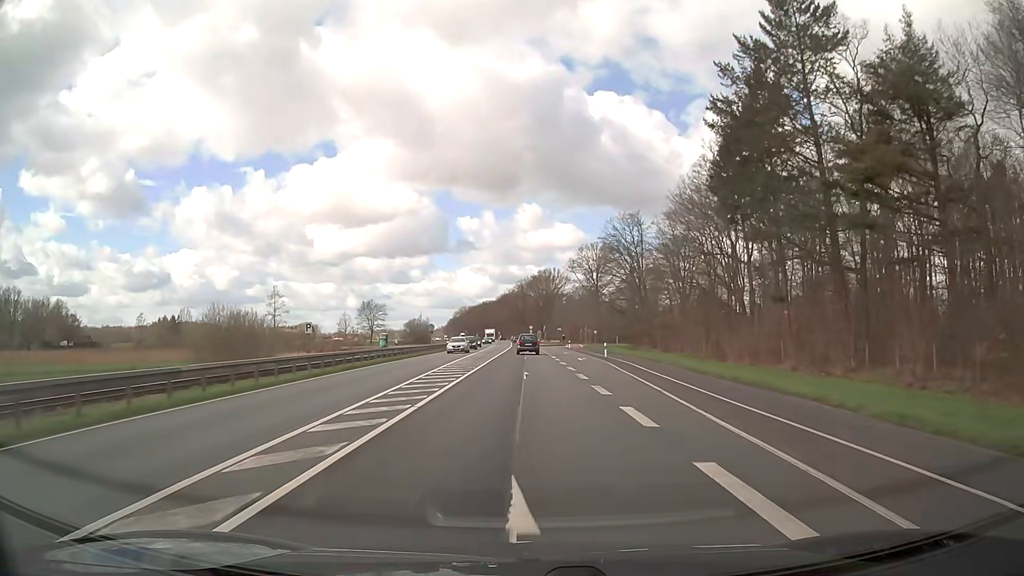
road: primary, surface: asphalt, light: Day
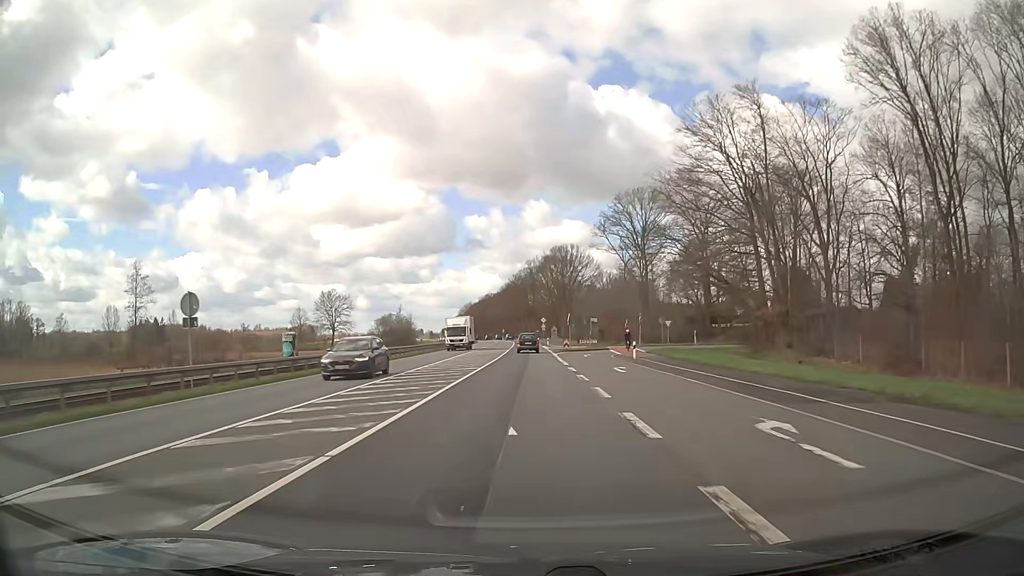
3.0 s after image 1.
(-0.2, +55.4) m; -1°
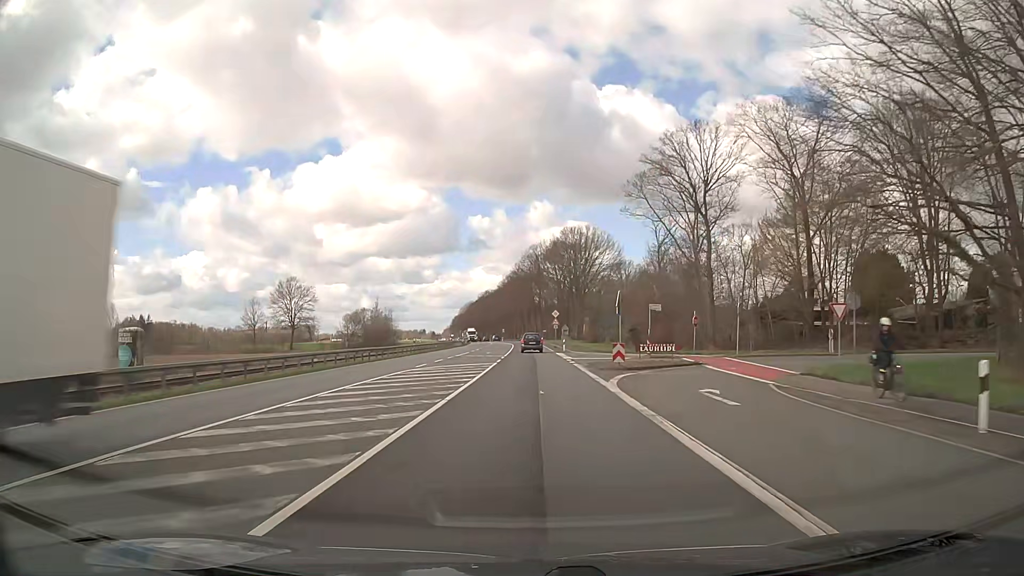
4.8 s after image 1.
(-0.1, +33.3) m; 0°
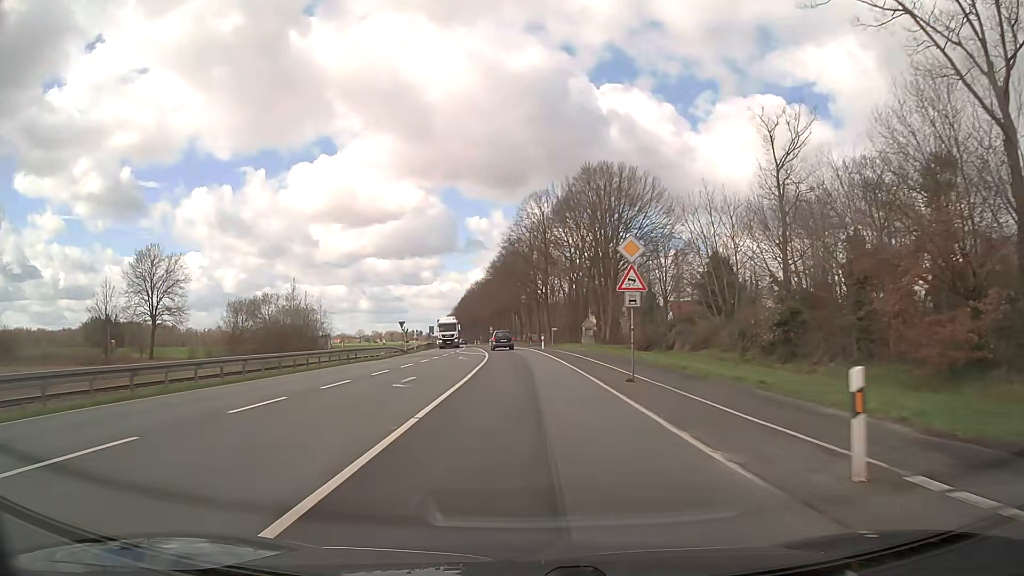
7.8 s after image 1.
(+0.3, +55.4) m; +1°
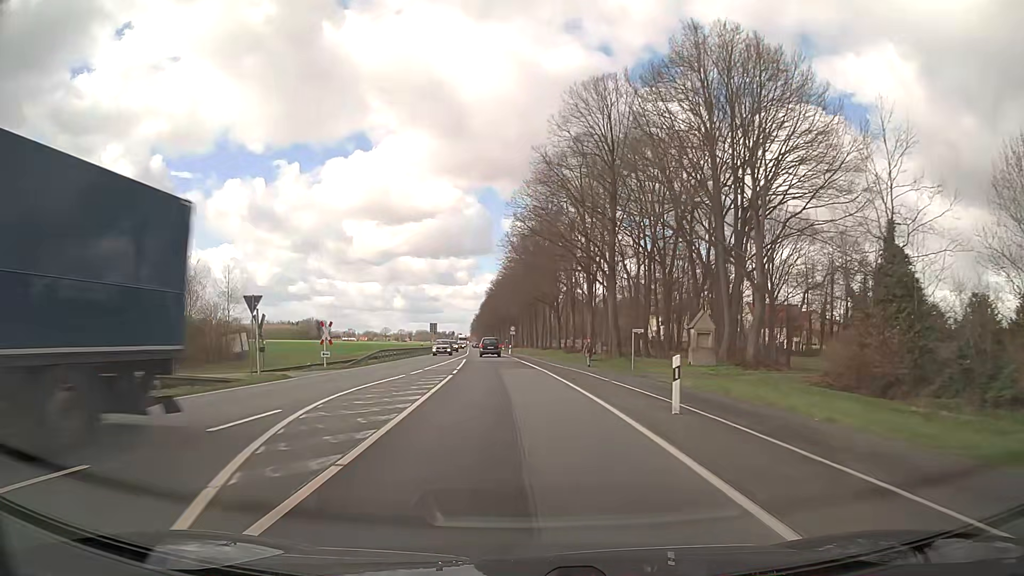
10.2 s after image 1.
(-1.0, +44.2) m; -3°
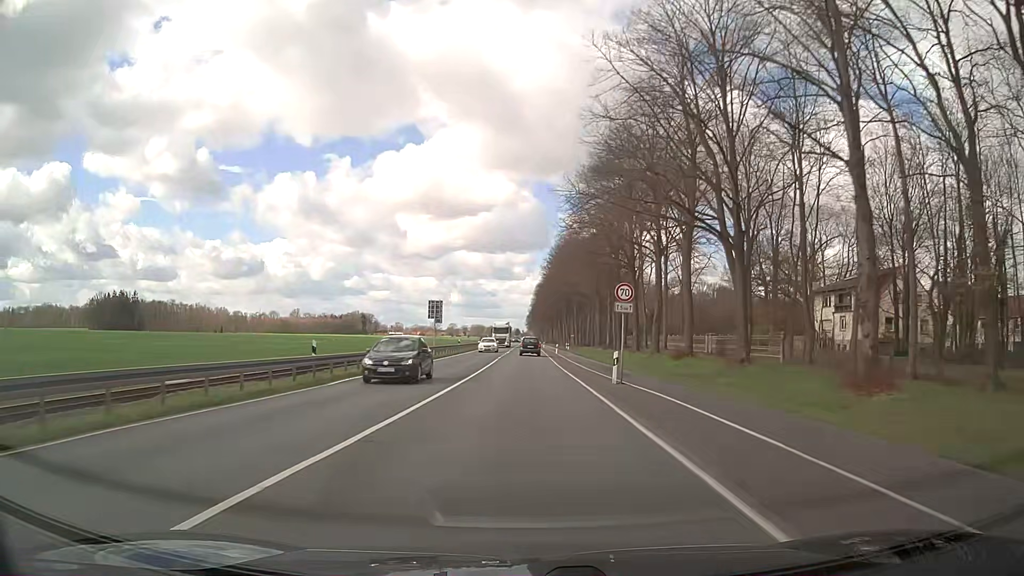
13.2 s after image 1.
(-2.8, +55.5) m; -5°
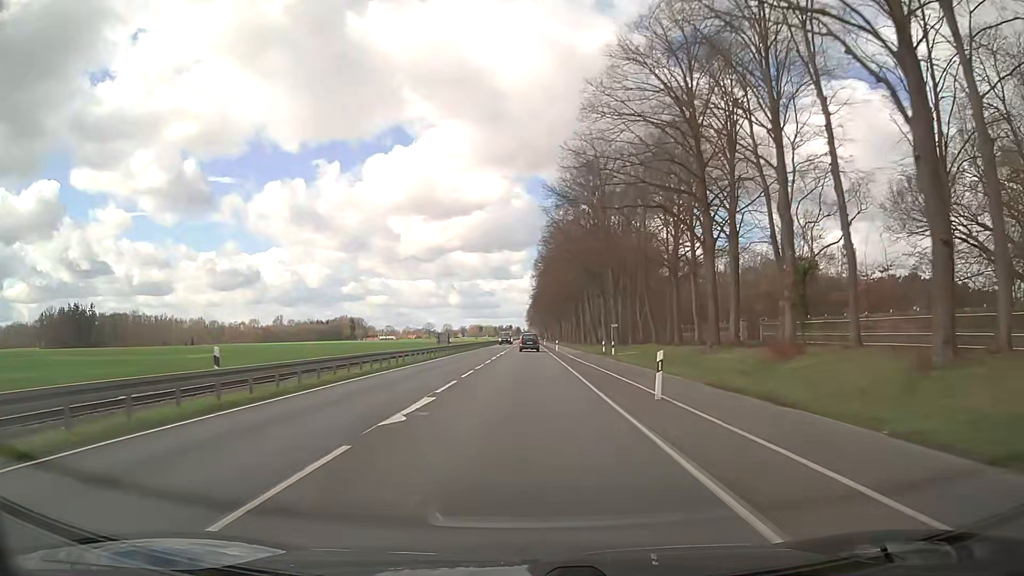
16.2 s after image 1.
(+0.2, +55.9) m; 0°
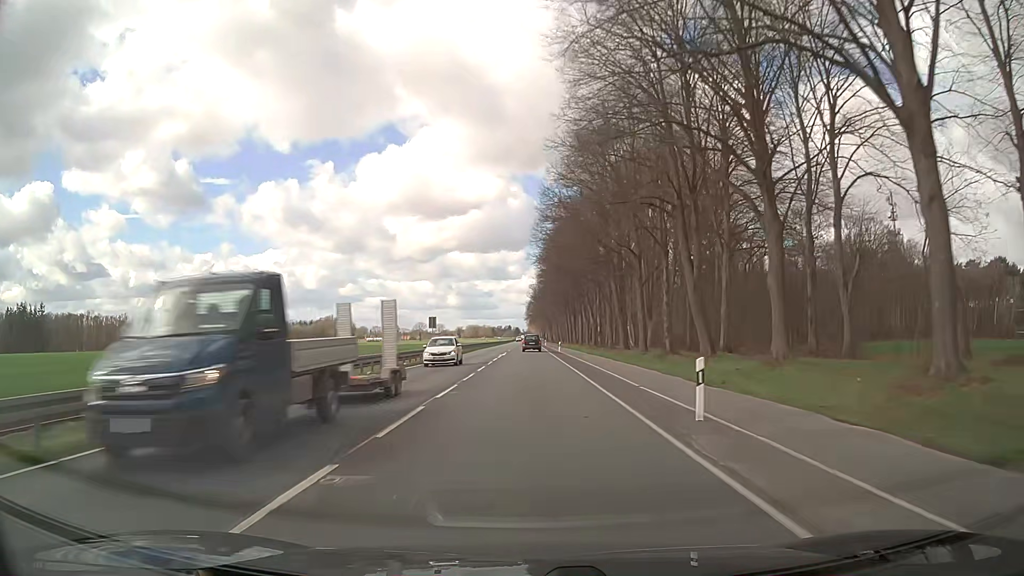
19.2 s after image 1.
(-0.2, +55.6) m; 0°
(0, +10) (0, +20) (0, +30) (0, +40) (0, +50) (0, +60) (0, +70) (0, +80) (0, +90) (0, +100) m
